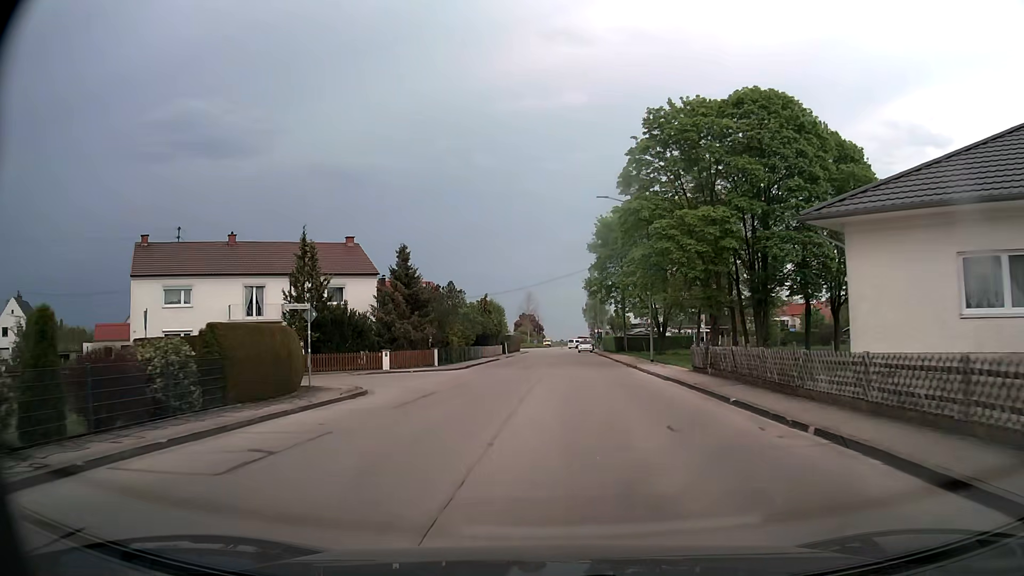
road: tertiary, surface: asphalt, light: Day
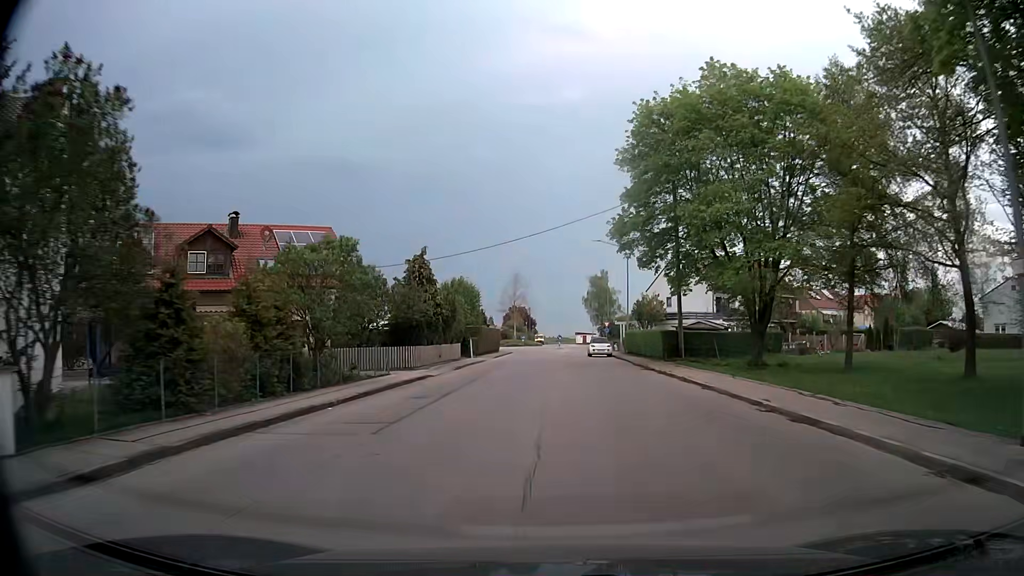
(+0.1, +32.1) m; 0°
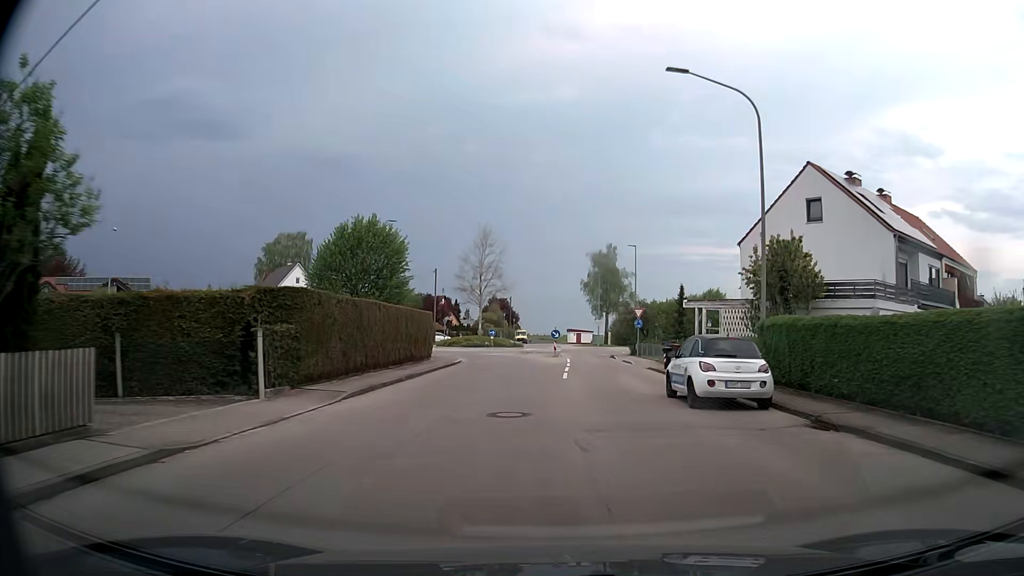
(+0.3, +37.0) m; +1°
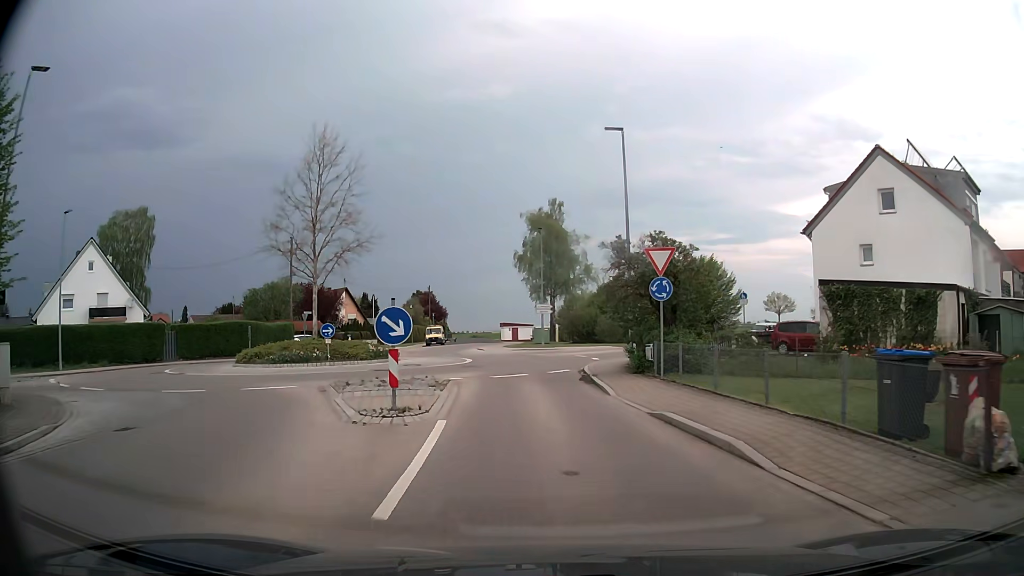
(+2.1, +29.9) m; +5°
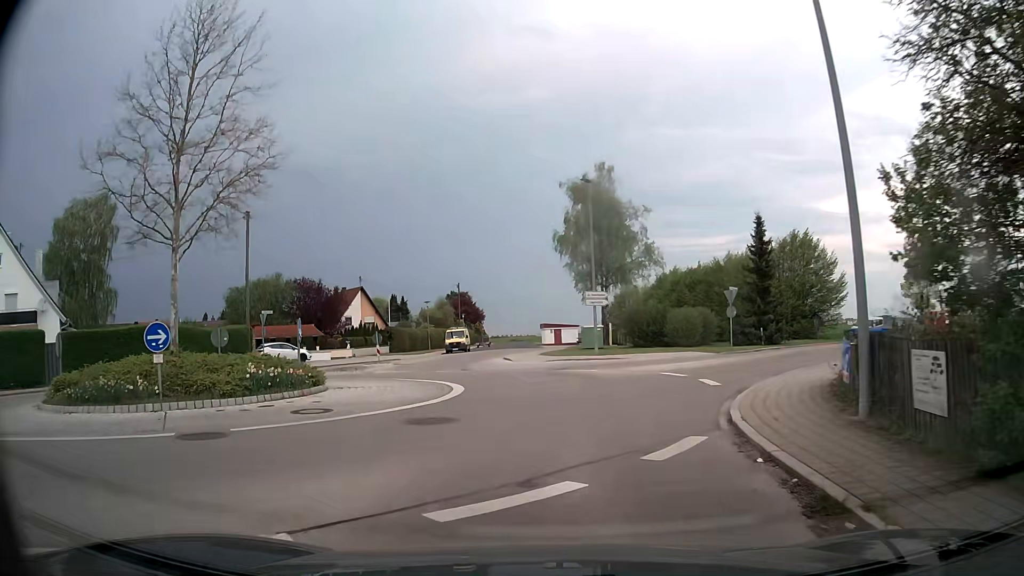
(-0.3, +15.6) m; -4°
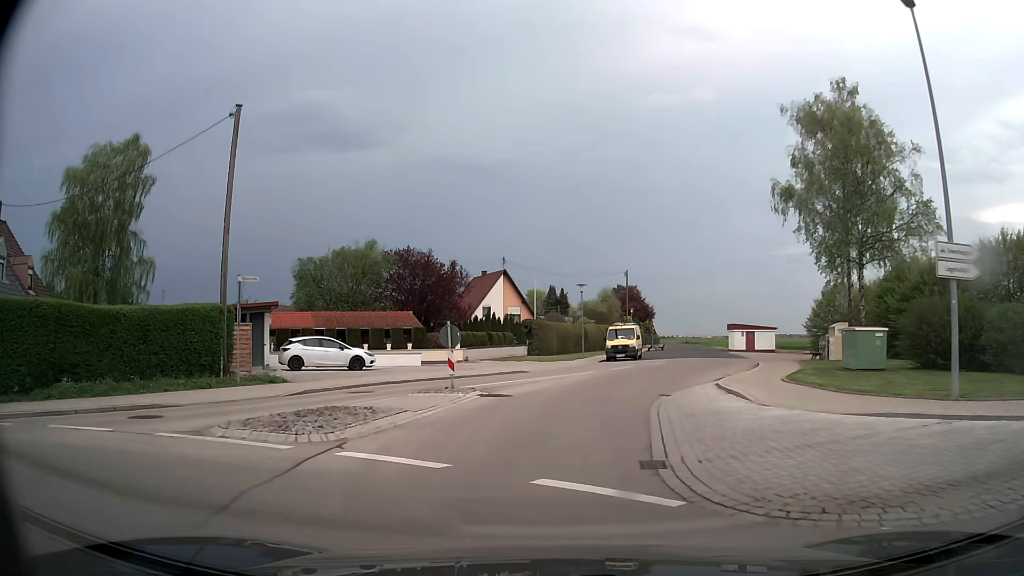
(-2.1, +20.8) m; -13°
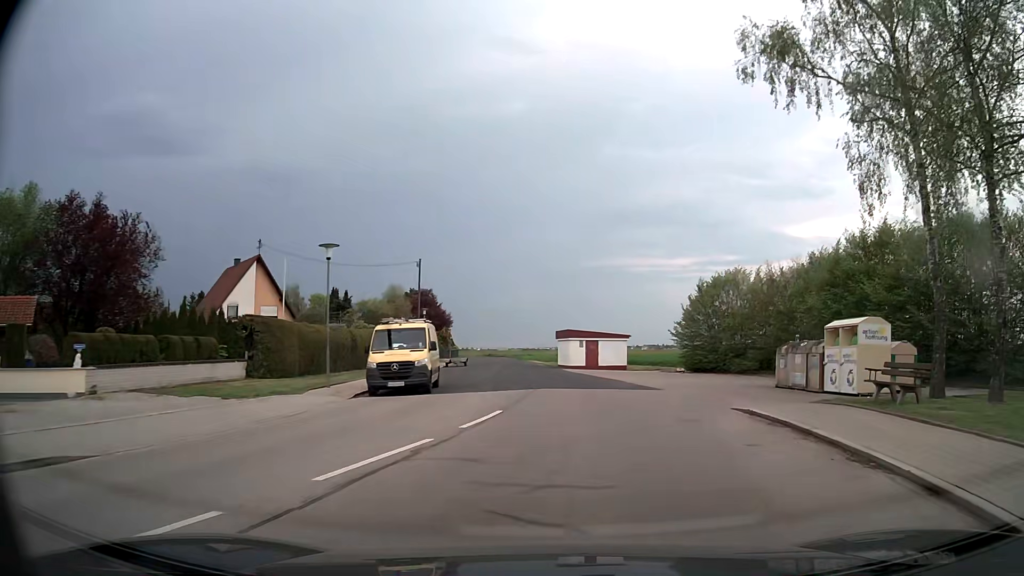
(+2.5, +22.1) m; +17°
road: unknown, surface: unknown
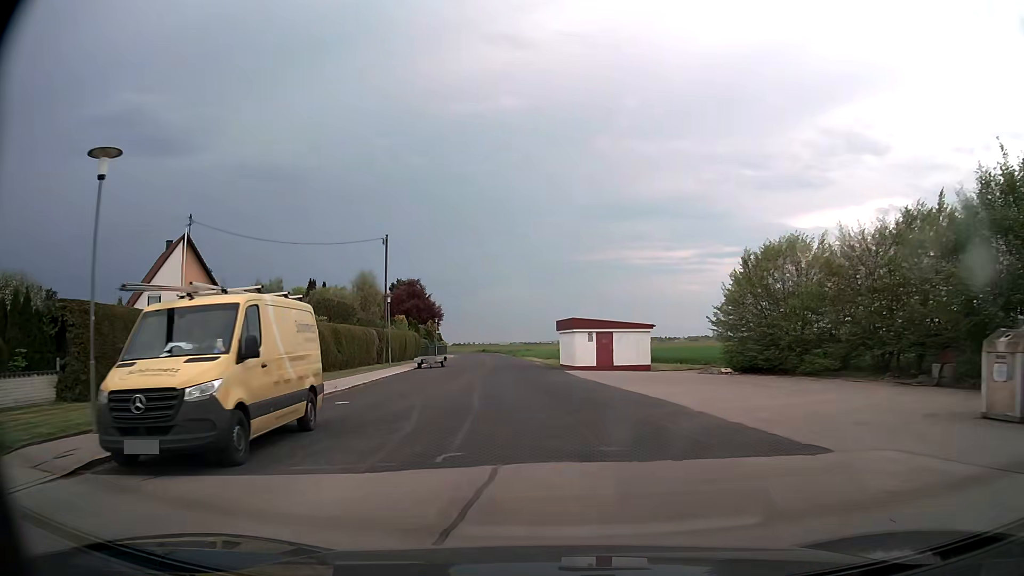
(+0.3, +13.4) m; 0°
(0, +10) (-1, +20) (-1, +30) (-2, +40) (-3, +50) (-3, +60) (-4, +70) (-6, +80) (-7, +90) (-9, +99) m
